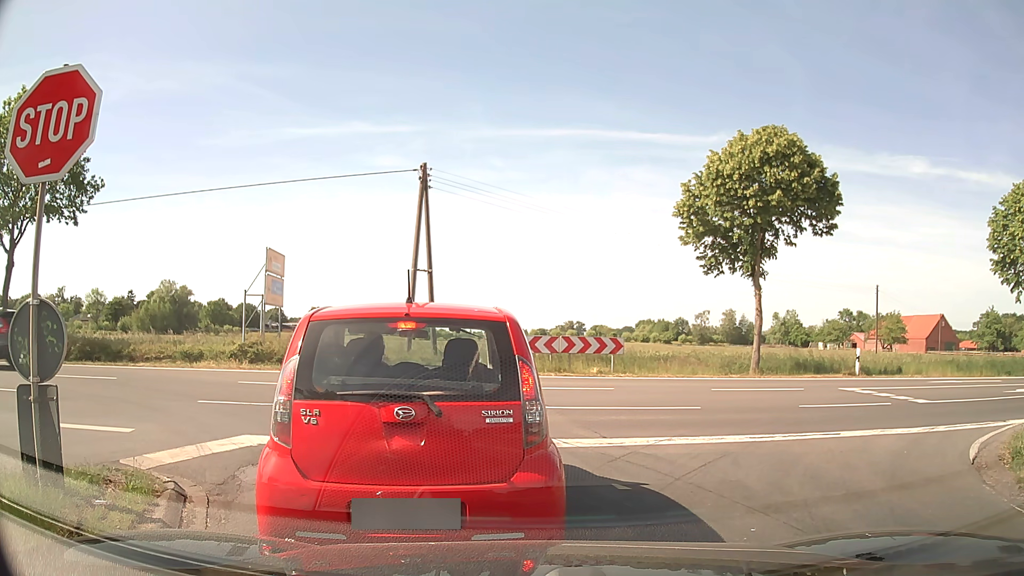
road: secondary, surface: asphalt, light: Day
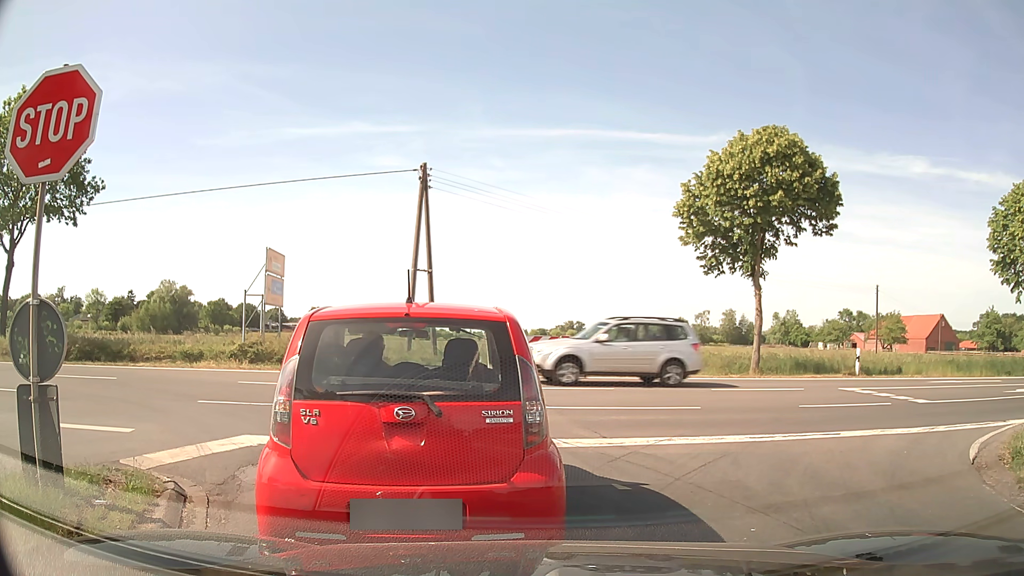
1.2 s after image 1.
(0.0, 0.0) m; 0°
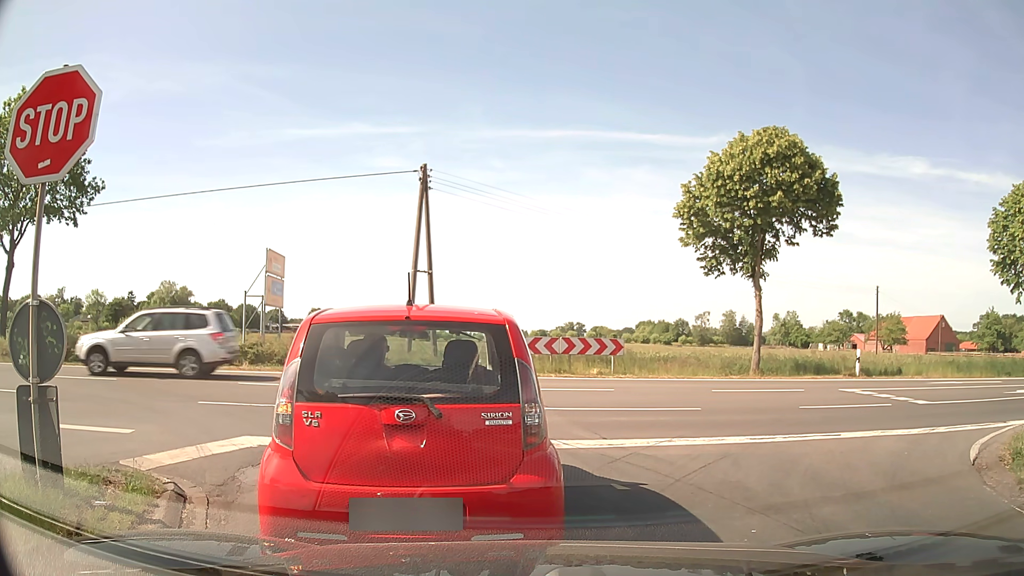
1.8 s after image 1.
(0.0, 0.0) m; 0°
(-2, +10) (-11, +15) (-21, +15) (-30, +13) (-40, +11) (-50, +9) (-60, +6) (-69, +4) (-79, +2) (-89, 0) m
